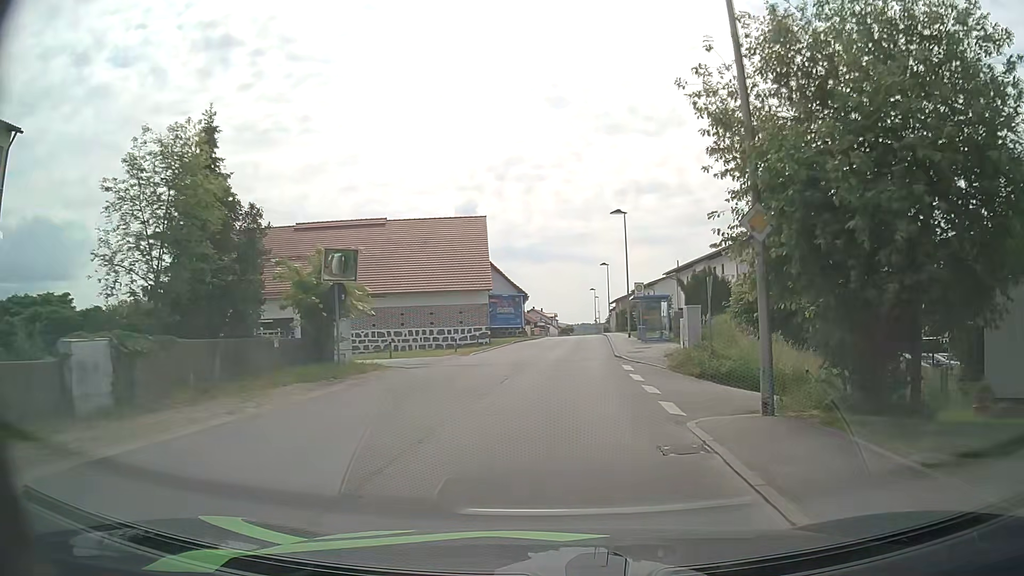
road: unclassified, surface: asphalt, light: Day
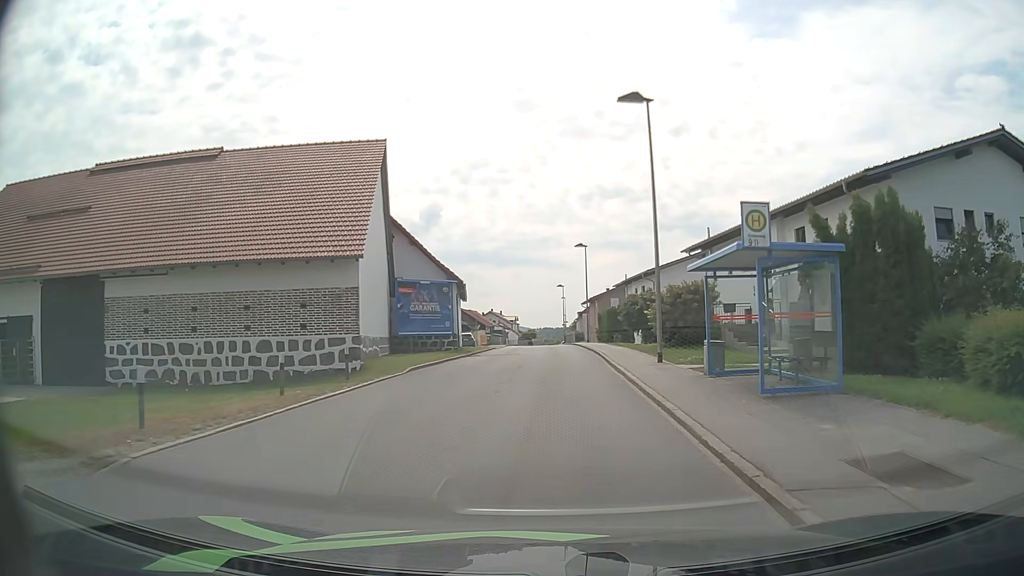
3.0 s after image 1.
(+0.9, +23.1) m; +4°
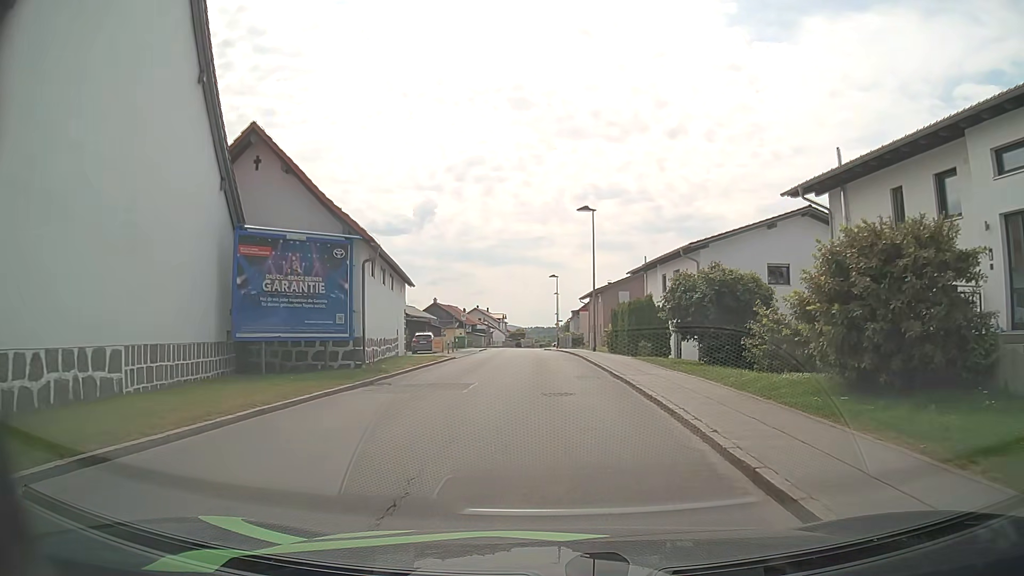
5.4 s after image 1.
(+0.1, +17.8) m; +1°
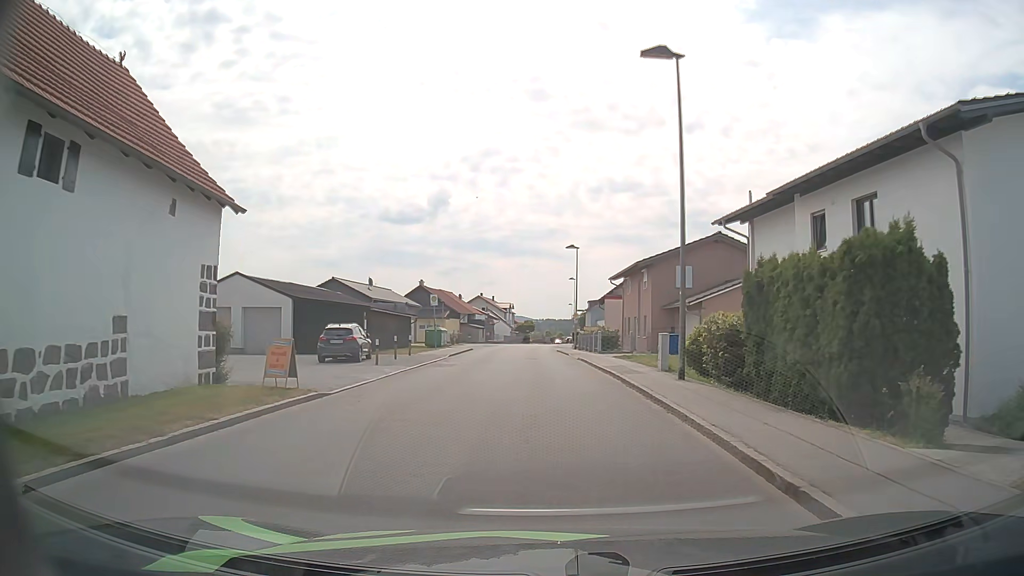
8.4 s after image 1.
(-0.2, +22.1) m; -1°
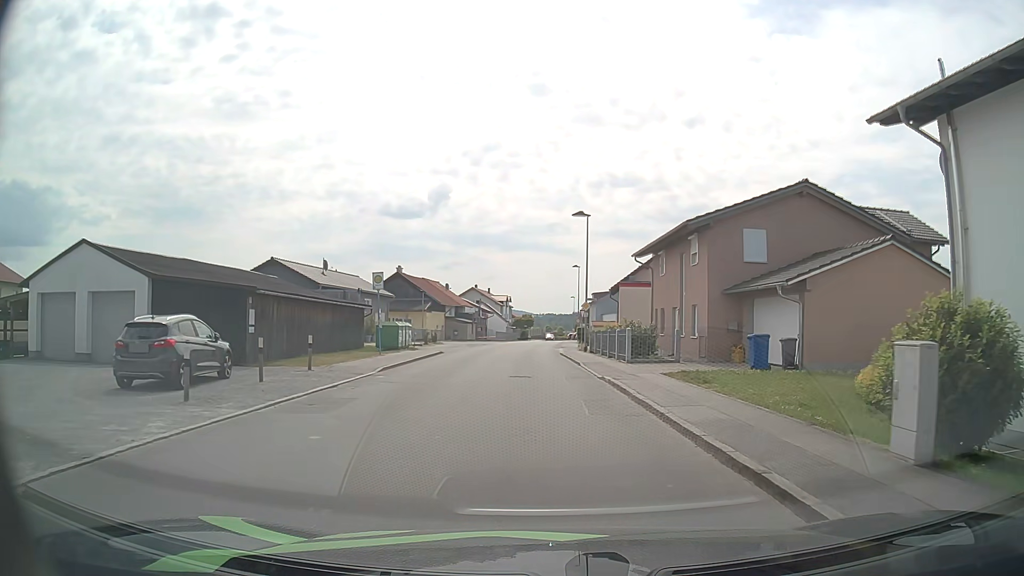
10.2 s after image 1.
(+0.1, +13.6) m; 0°
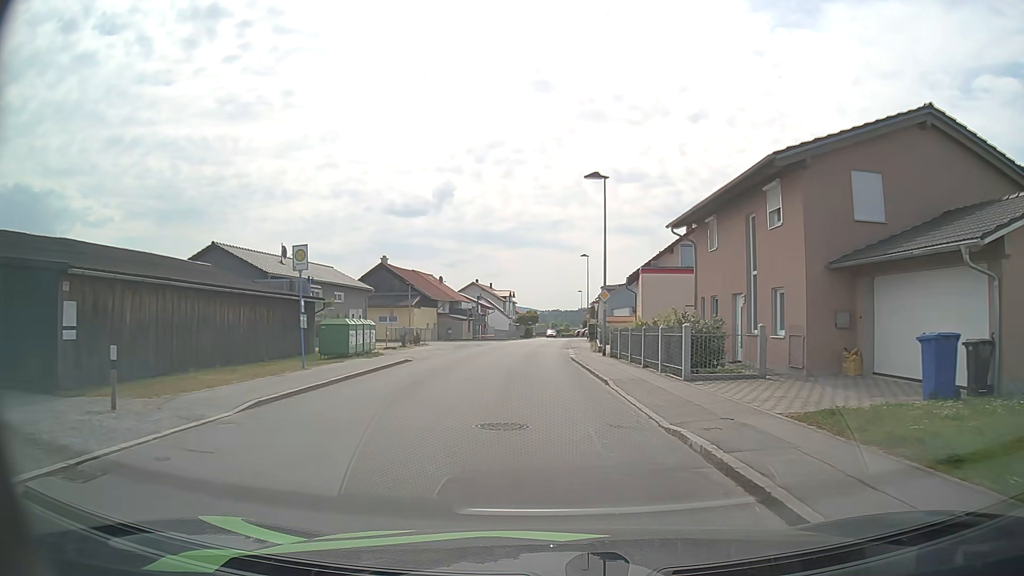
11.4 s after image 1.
(0.0, +9.4) m; 0°
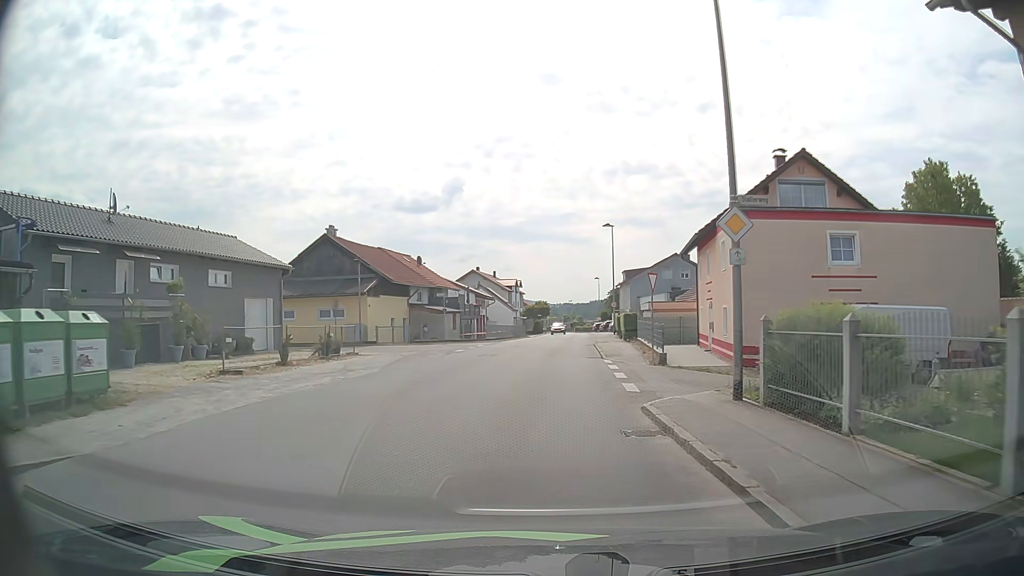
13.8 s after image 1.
(-0.2, +19.6) m; -1°
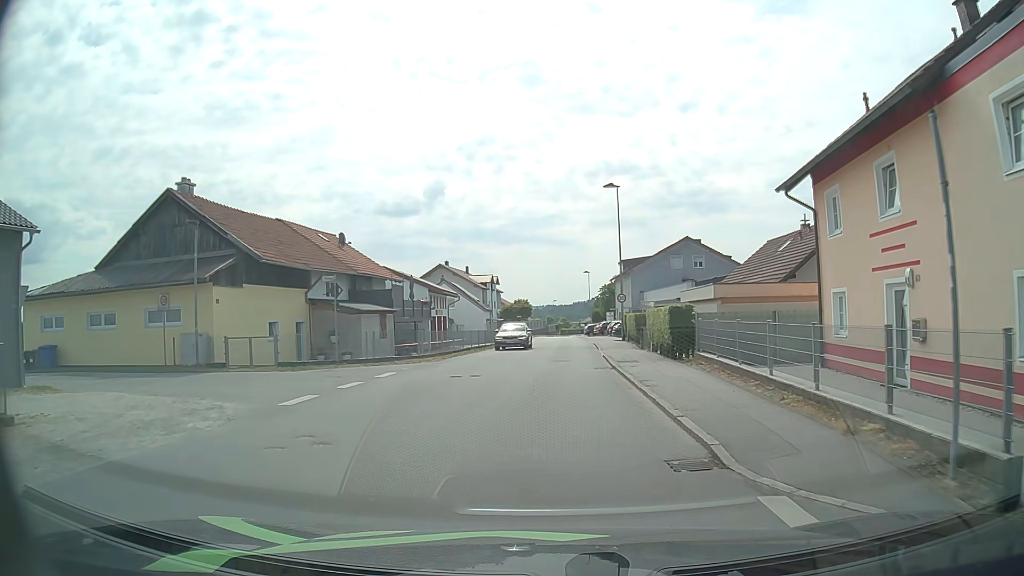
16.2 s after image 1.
(0.0, +18.7) m; +1°
(0, +10) (+1, +20) (+1, +30) (+1, +40) (+1, +50) (+2, +60) (+2, +70) (+2, +80) (+2, +90) (+3, +100) m
